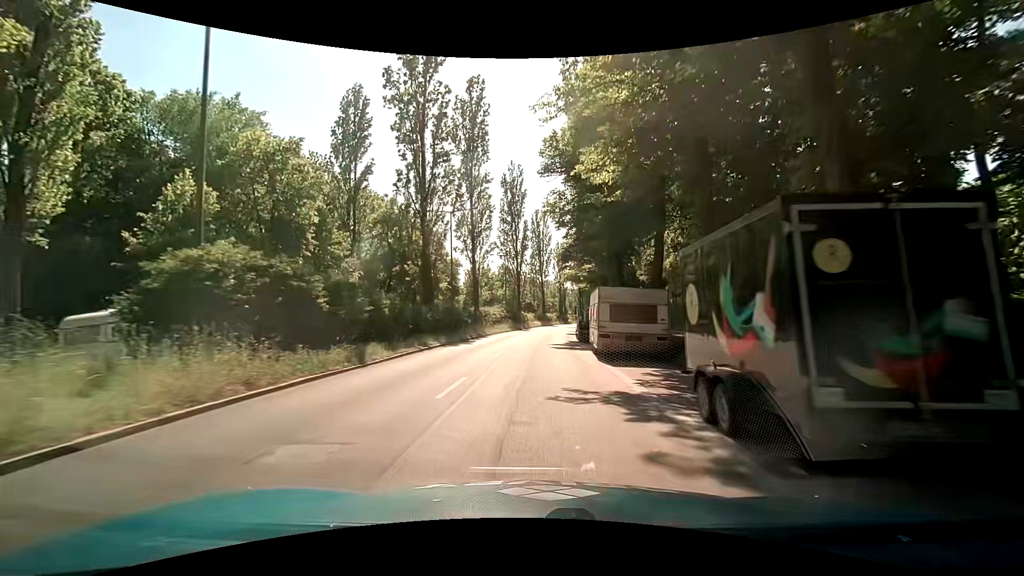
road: secondary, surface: asphalt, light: Day
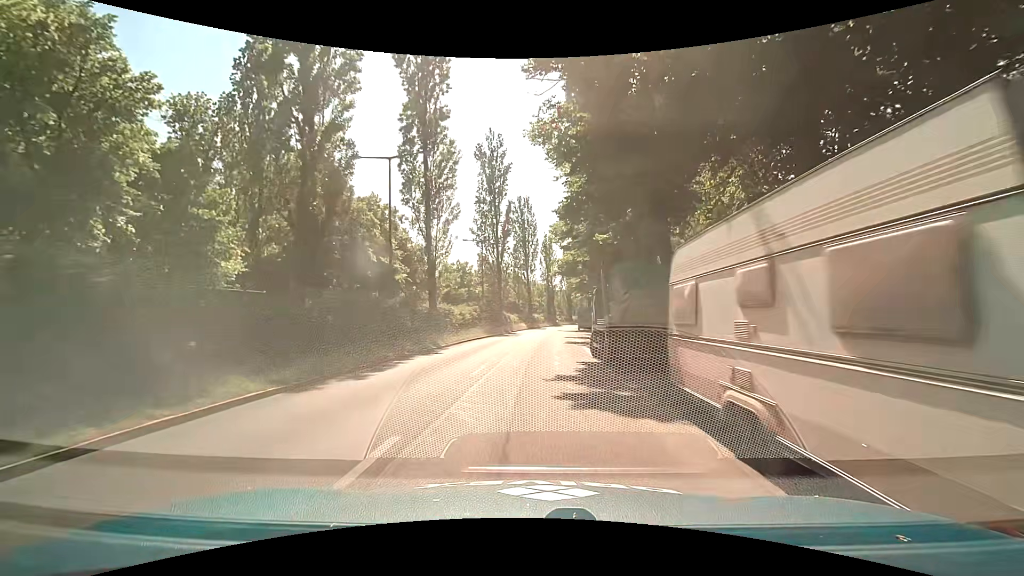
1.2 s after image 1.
(+0.1, +14.7) m; +1°
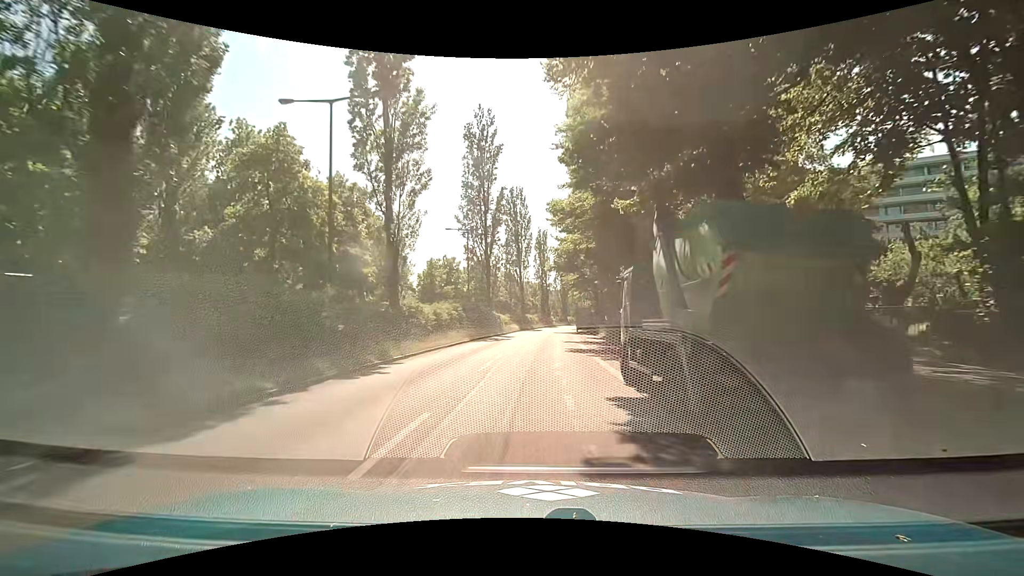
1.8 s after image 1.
(+0.1, +7.4) m; +1°
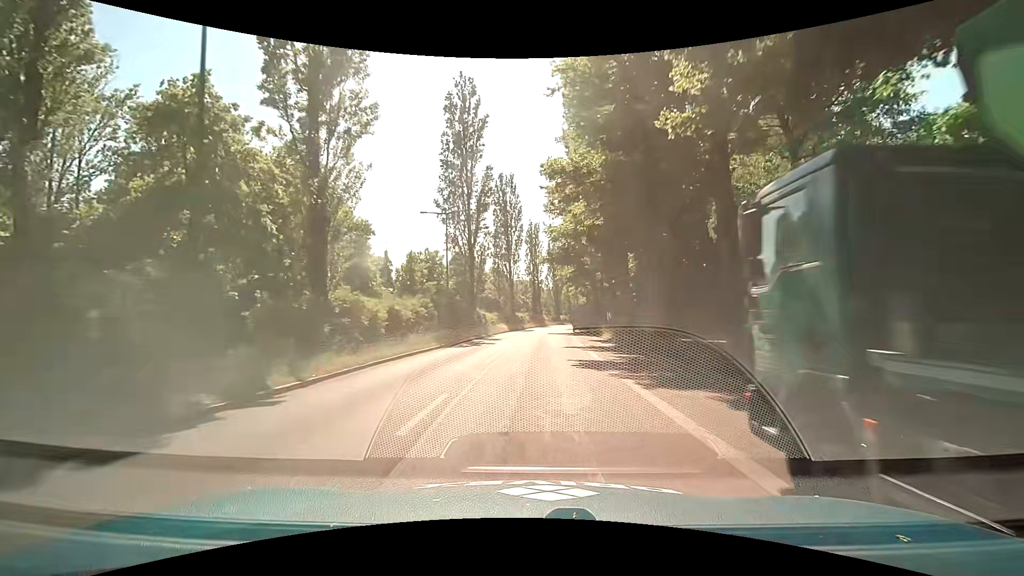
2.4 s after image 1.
(+0.1, +7.4) m; +1°
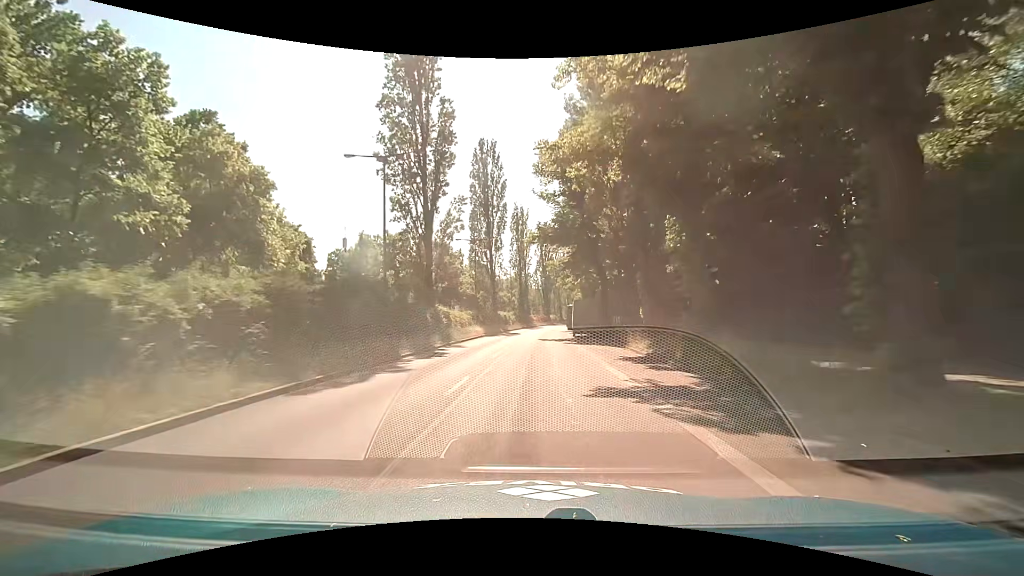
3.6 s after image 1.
(+0.1, +14.9) m; +2°
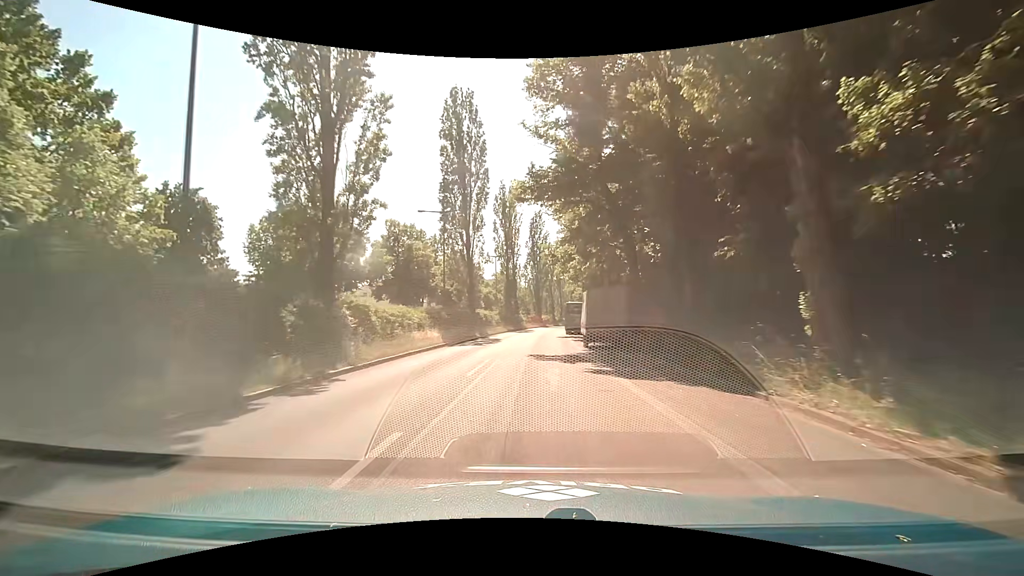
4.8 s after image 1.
(0.0, +15.1) m; 0°
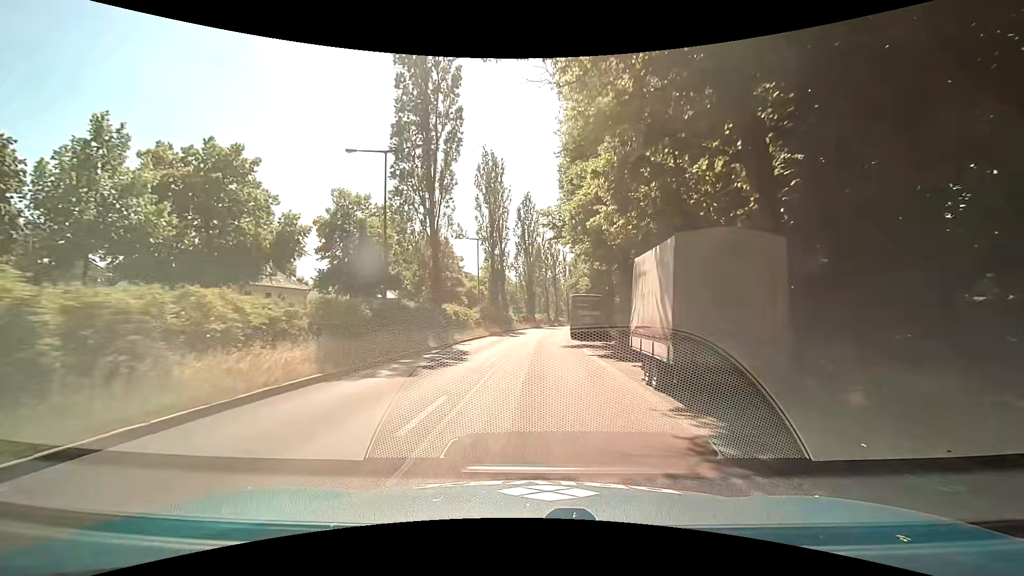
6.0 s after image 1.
(+0.4, +15.1) m; +1°
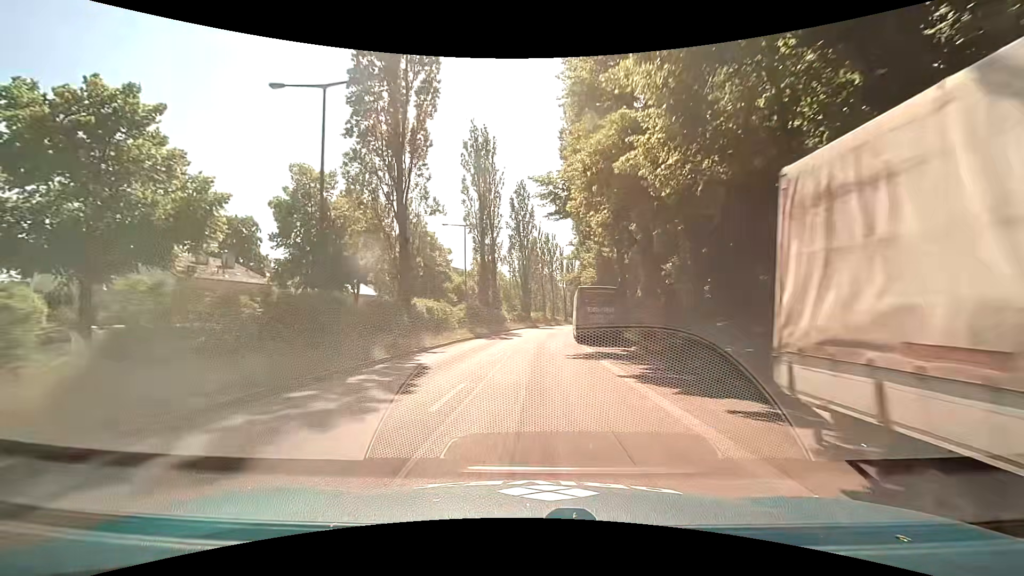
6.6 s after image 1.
(0.0, +7.5) m; 0°
(0, +10) (0, +20) (+1, +30) (+2, +40) (+2, +50) (+3, +60) (+5, +70) (+6, +80) (+7, +90) (+9, +99) m
